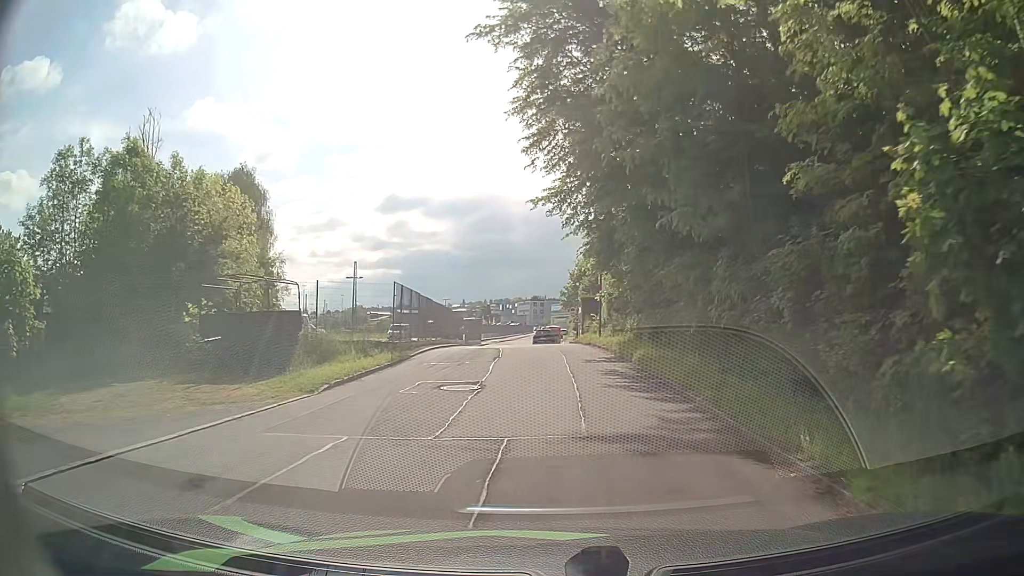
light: Day
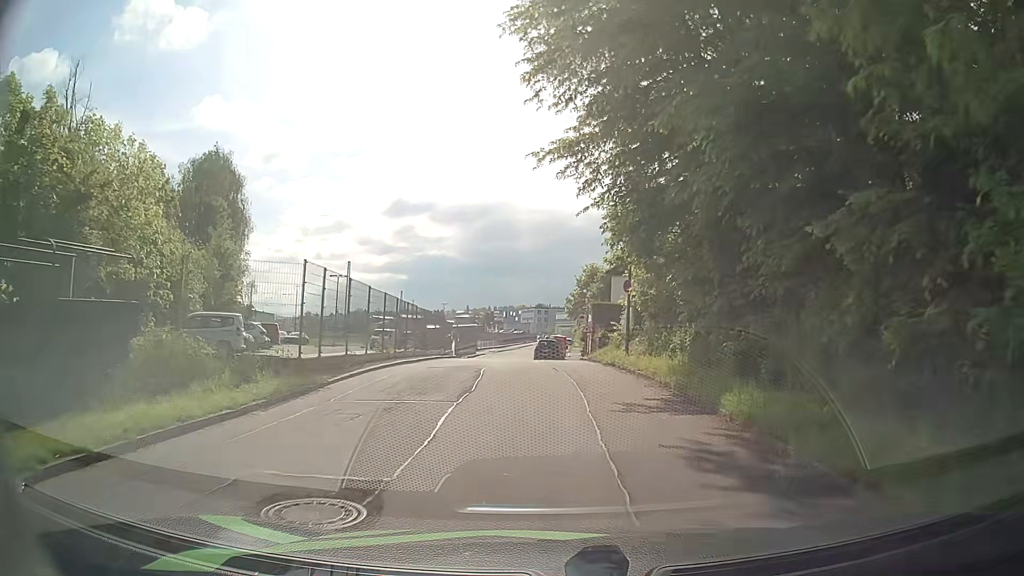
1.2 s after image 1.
(-0.2, +8.9) m; -2°
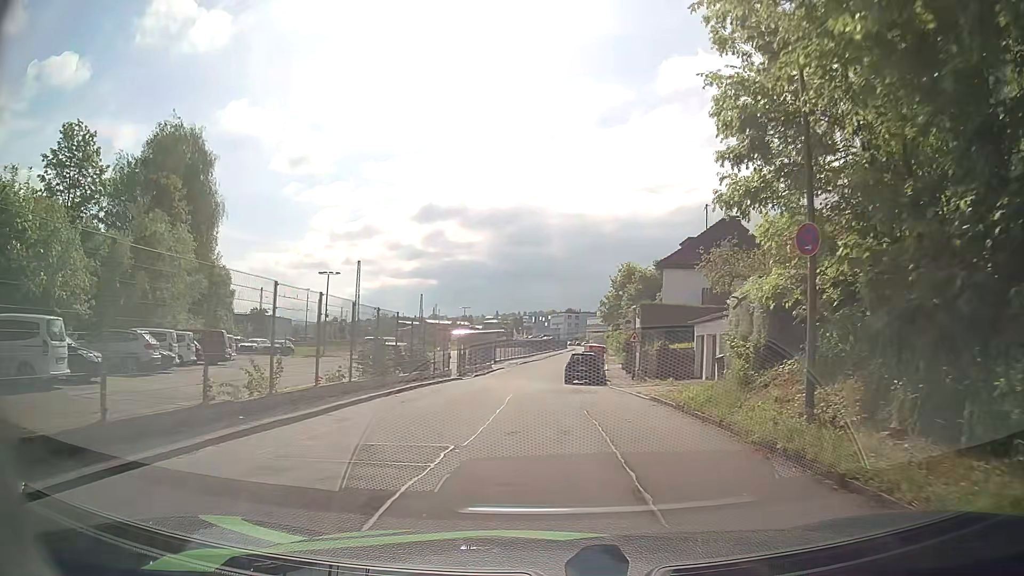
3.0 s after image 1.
(-0.1, +13.5) m; -2°
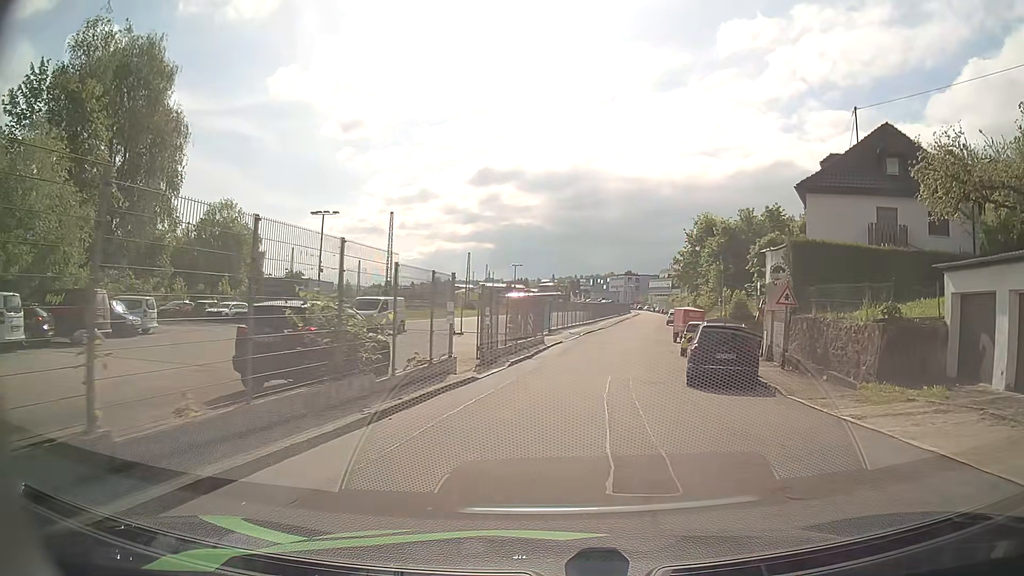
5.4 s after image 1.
(-1.4, +17.5) m; -6°
(+1, +10) (+2, +20) (+4, +30) (+5, +40) (+7, +49) (+9, +59) (+11, +69) (+13, +79) (+14, +89) (+16, +99) m
